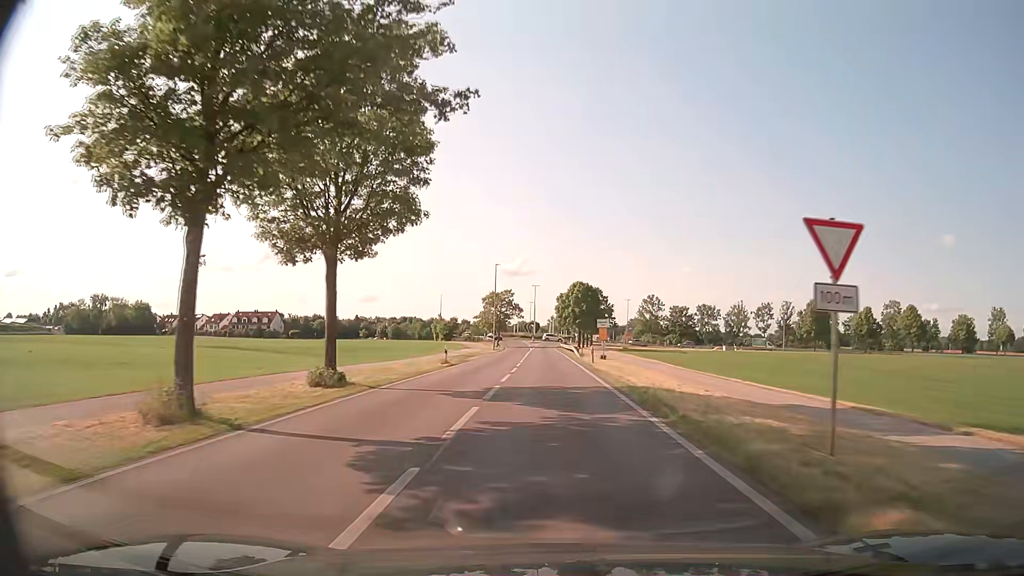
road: primary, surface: asphalt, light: Day
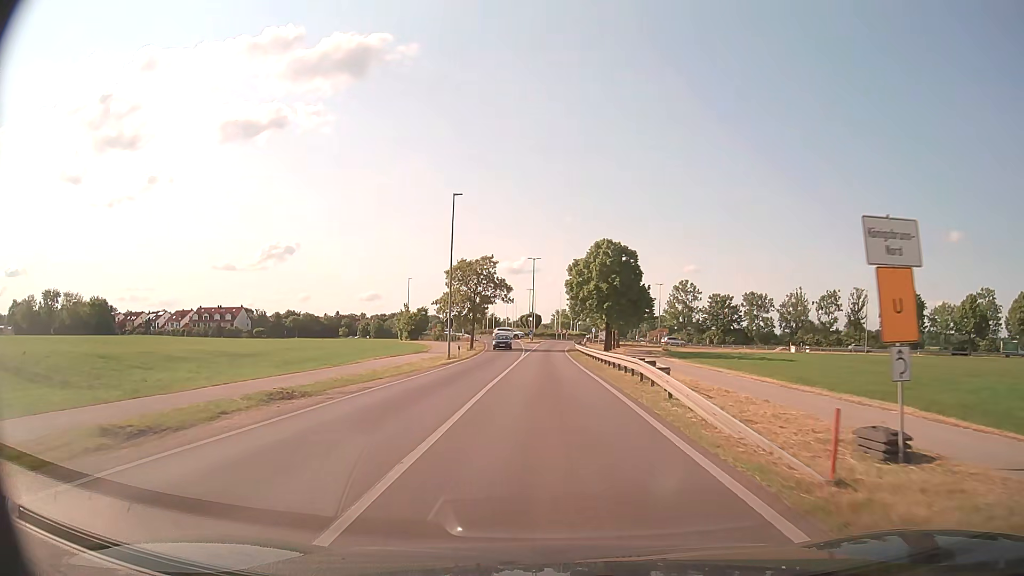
(-0.1, +41.2) m; -1°
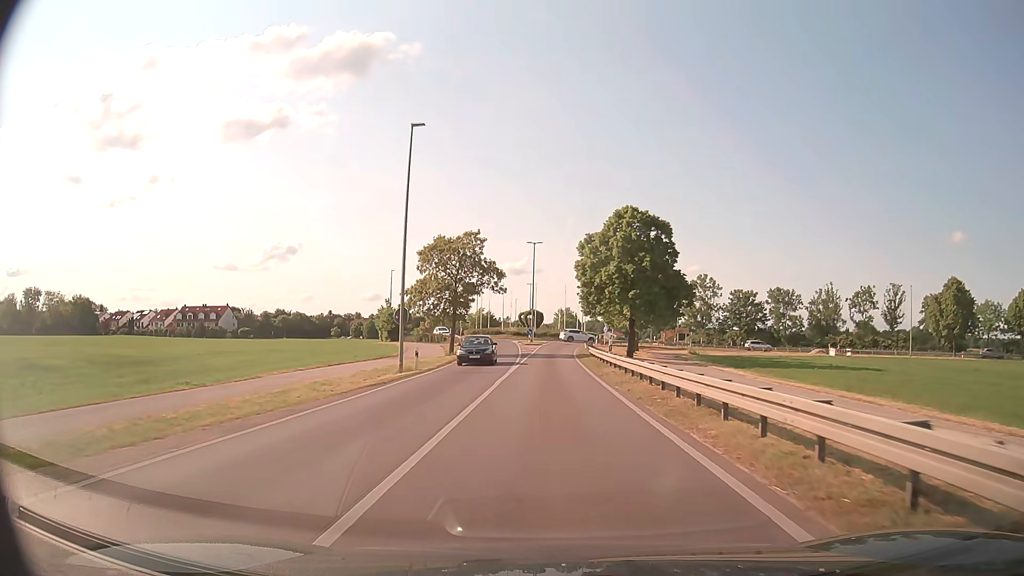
(0.0, +15.2) m; 0°
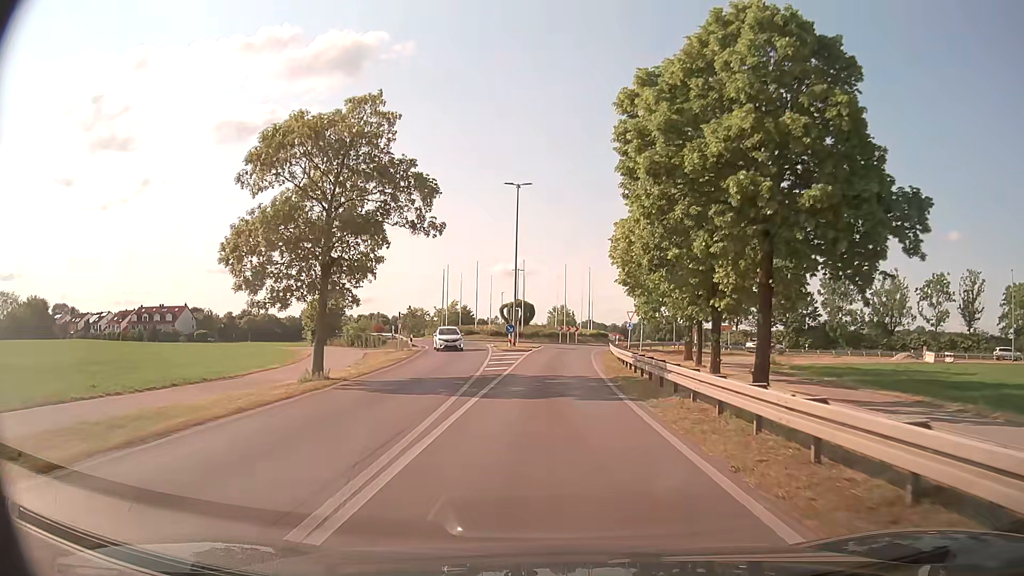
(+0.1, +28.1) m; +1°
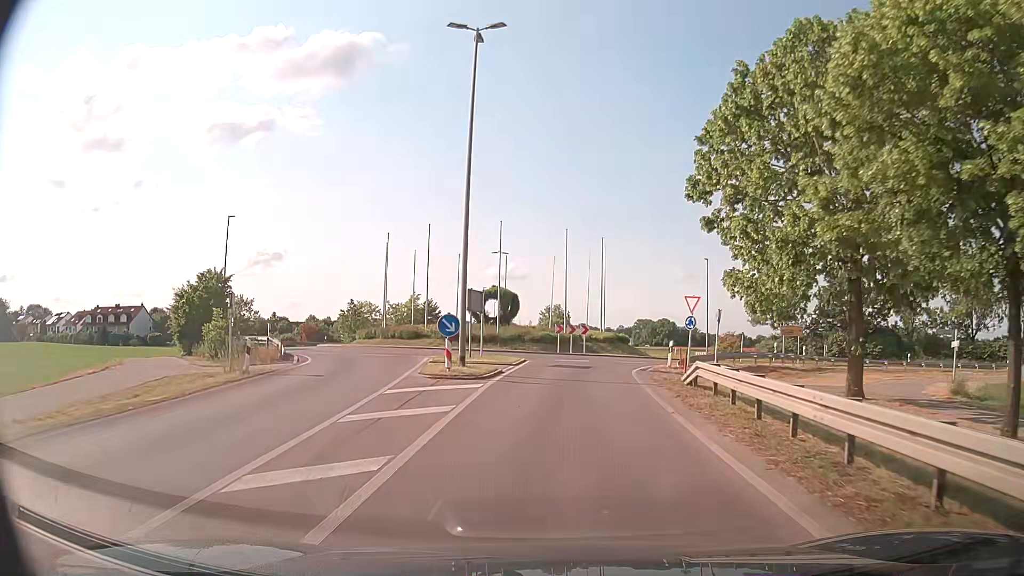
(+0.1, +23.8) m; 0°
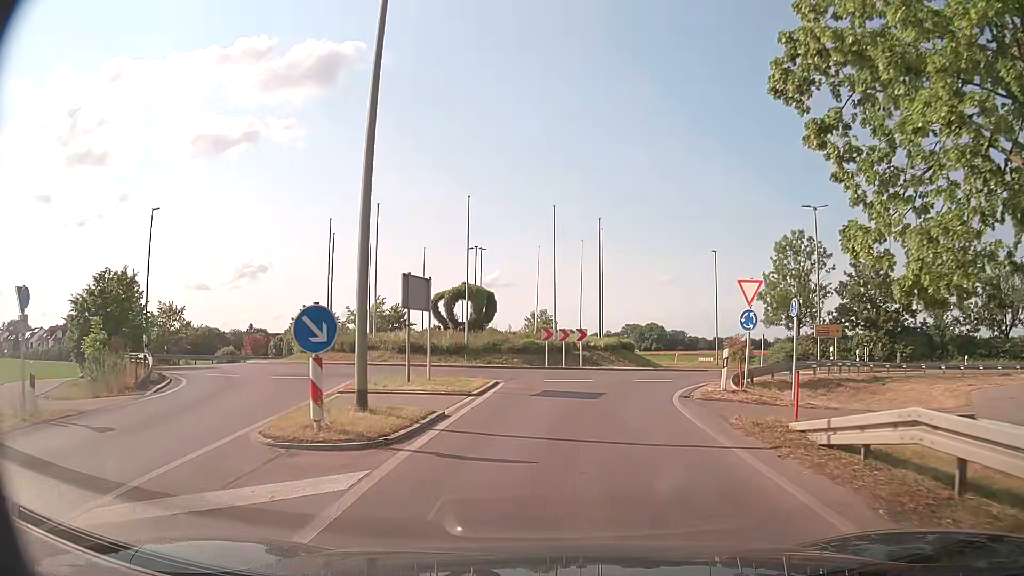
(+0.1, +9.6) m; +2°
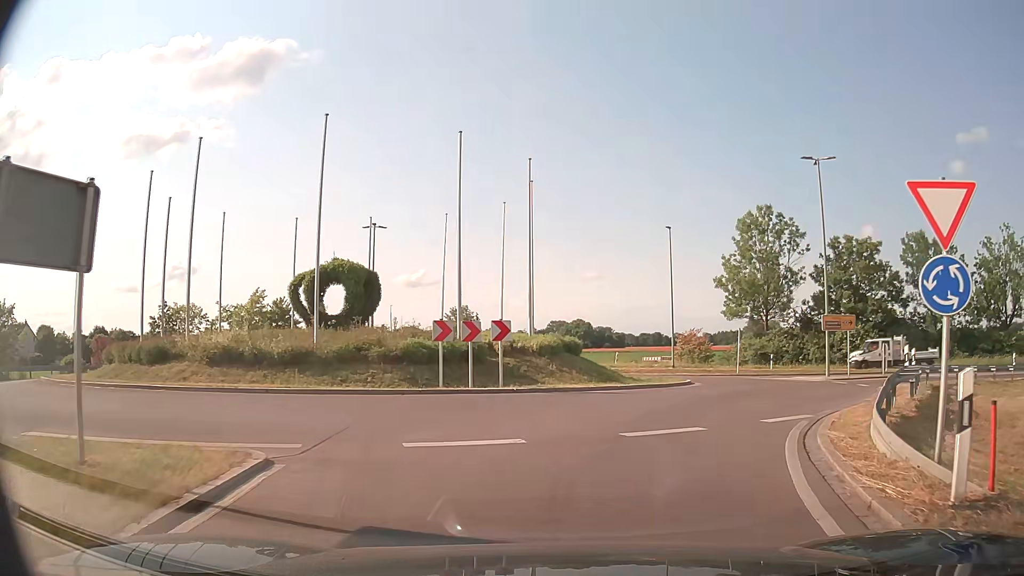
(+0.4, +12.0) m; +6°
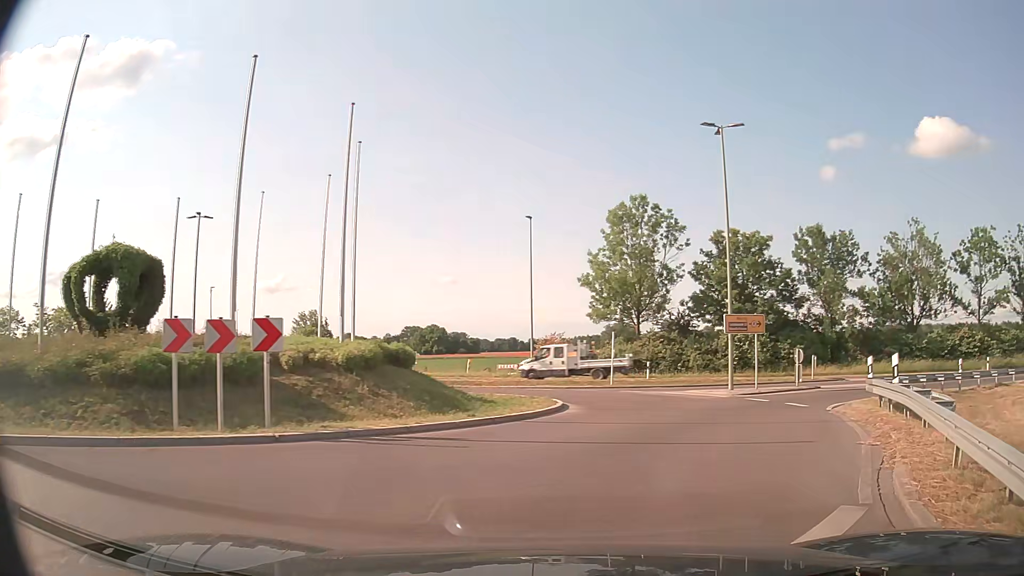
(+0.5, +6.6) m; +11°
(+2, +10) (+4, +19) (+2, +29) (-5, +36) (-14, +40) (-21, +47) (-25, +56) (-29, +65) (-33, +75) (-36, +84) m
